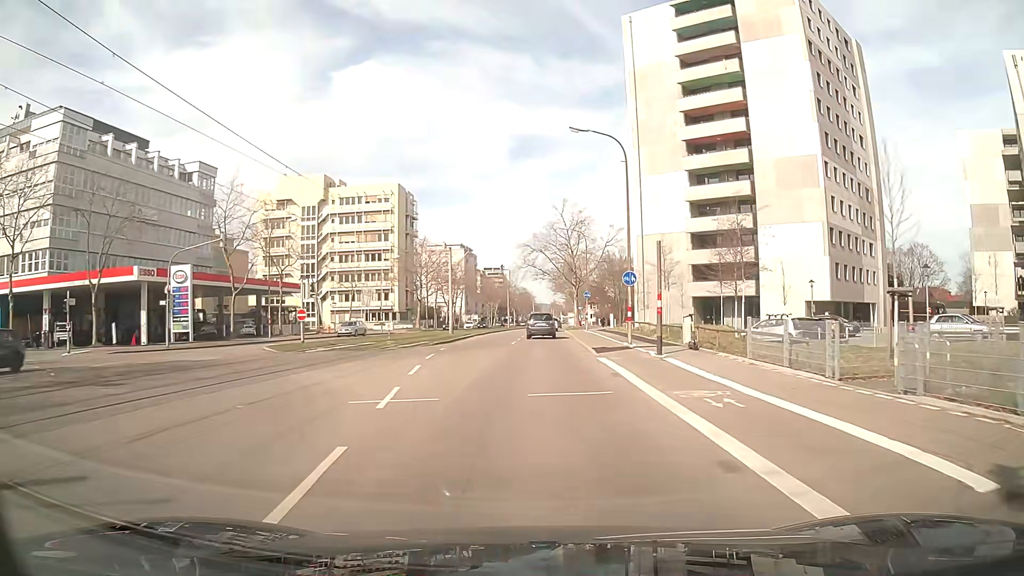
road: tertiary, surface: asphalt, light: Day
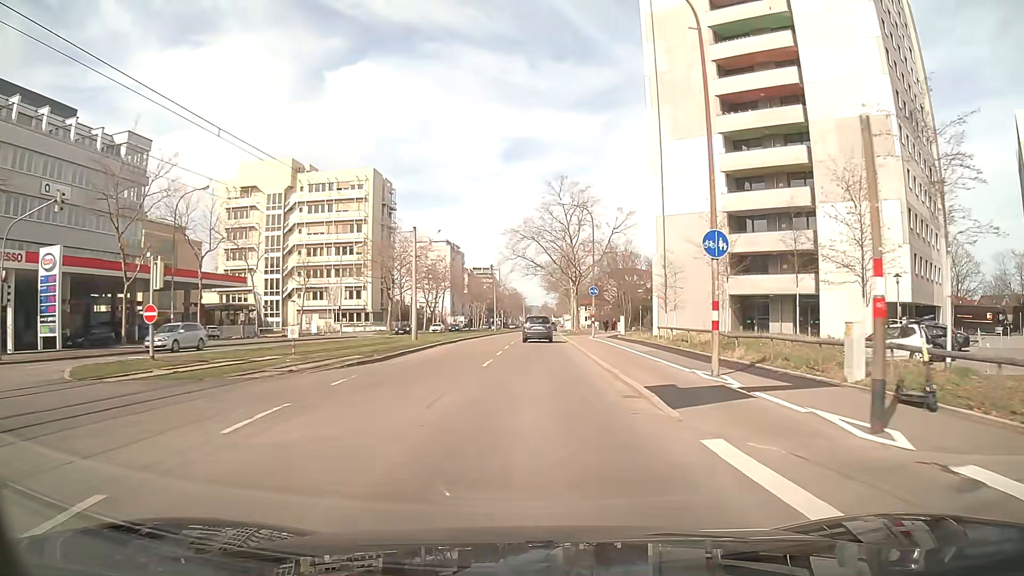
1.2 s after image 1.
(0.0, +14.4) m; 0°
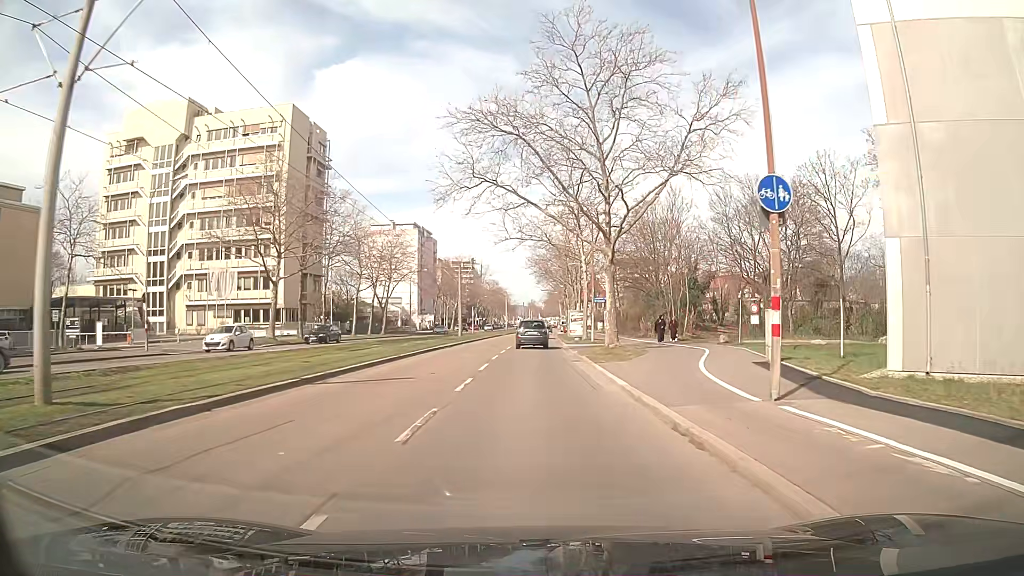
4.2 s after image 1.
(+0.4, +35.7) m; +1°
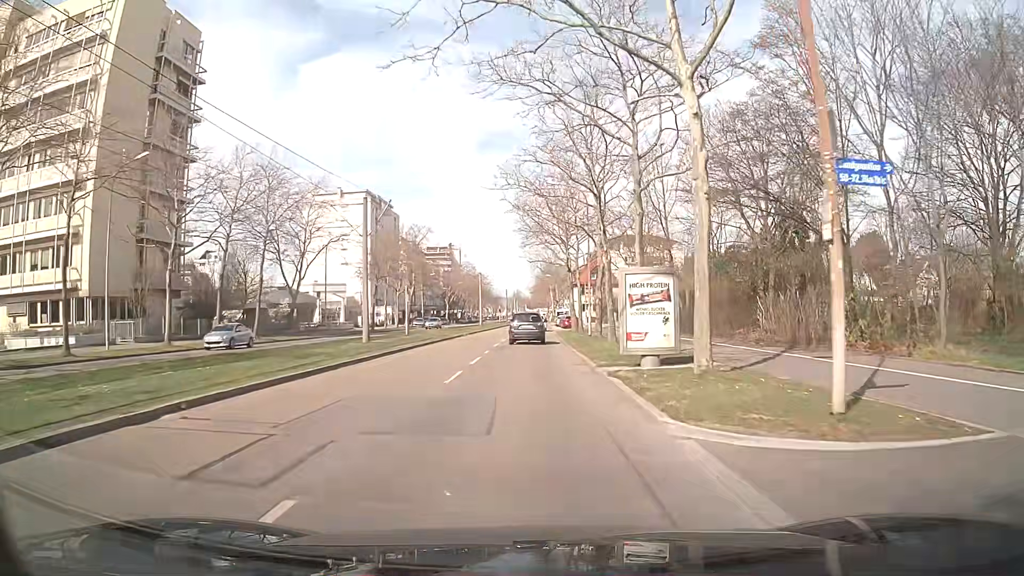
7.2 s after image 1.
(+0.5, +35.6) m; +2°
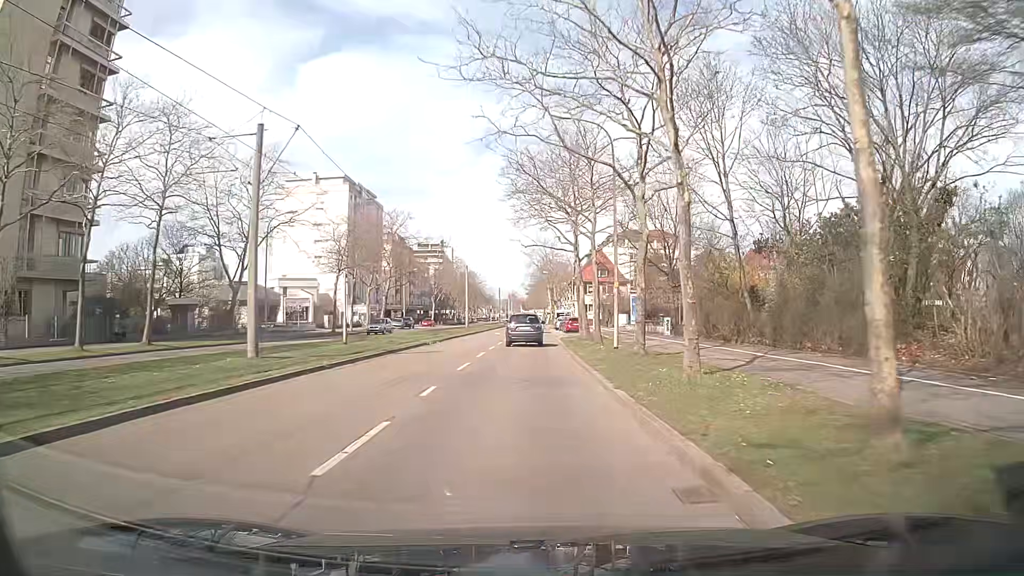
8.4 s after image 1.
(0.0, +14.0) m; +1°
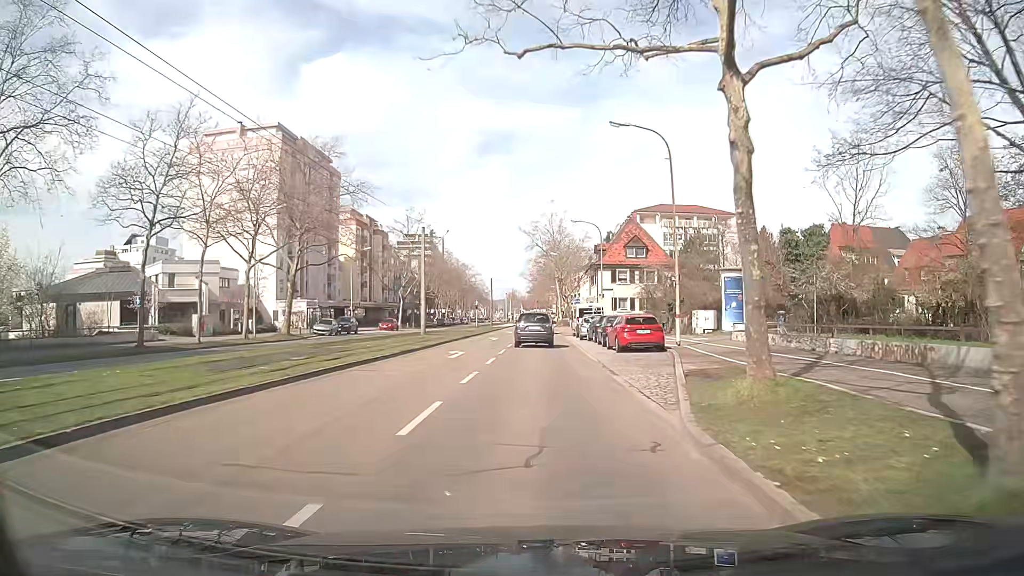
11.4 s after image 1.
(-0.5, +33.9) m; -1°
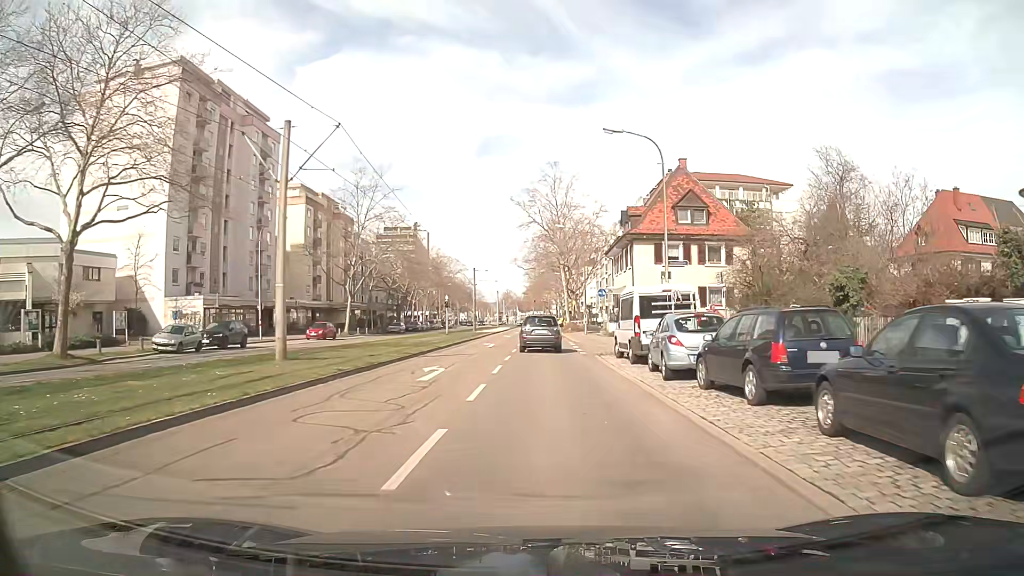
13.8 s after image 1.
(+0.2, +26.5) m; +1°
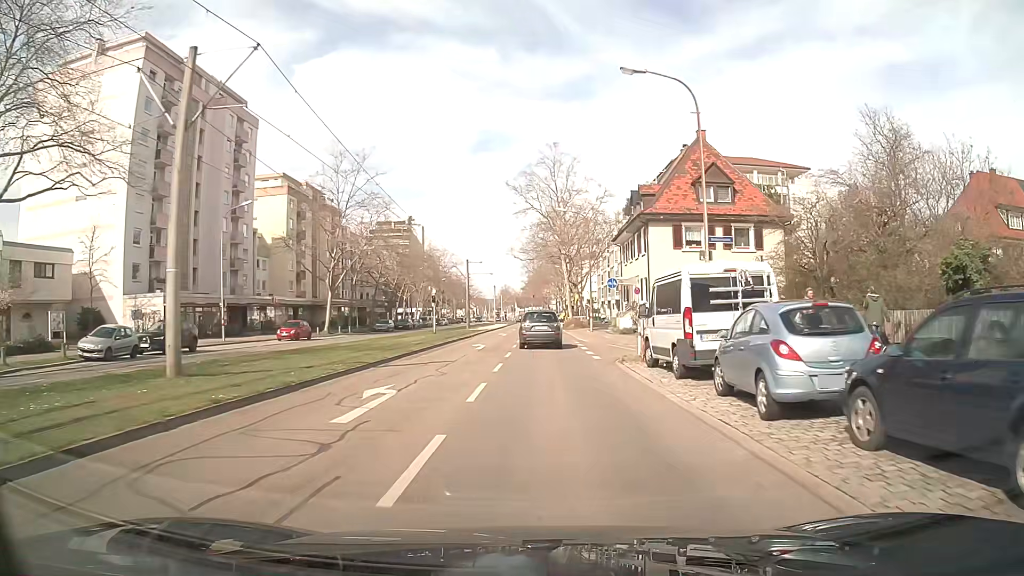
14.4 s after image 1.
(0.0, +6.5) m; 0°
